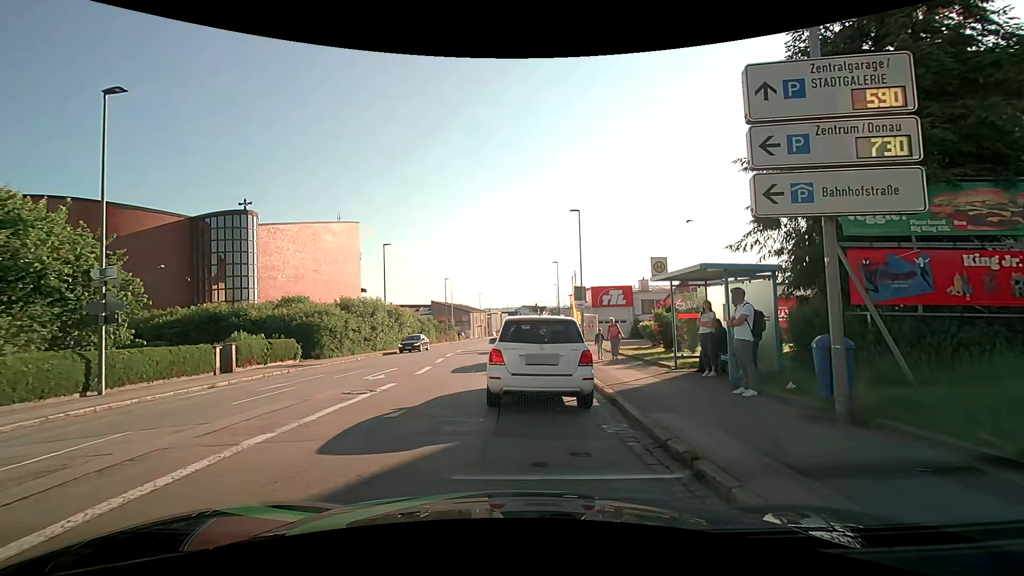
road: tertiary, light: Day
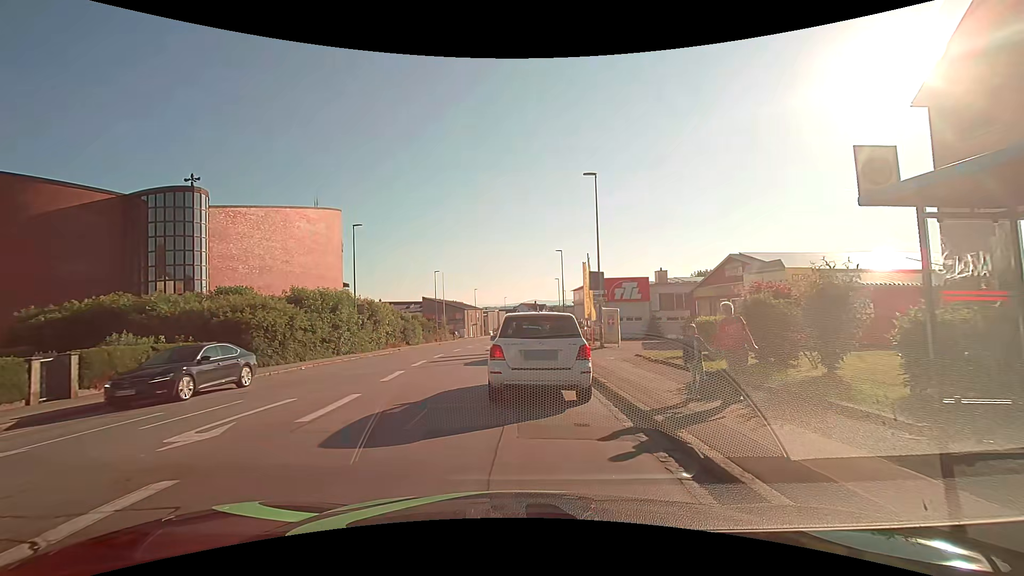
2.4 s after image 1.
(-0.1, +8.7) m; -2°
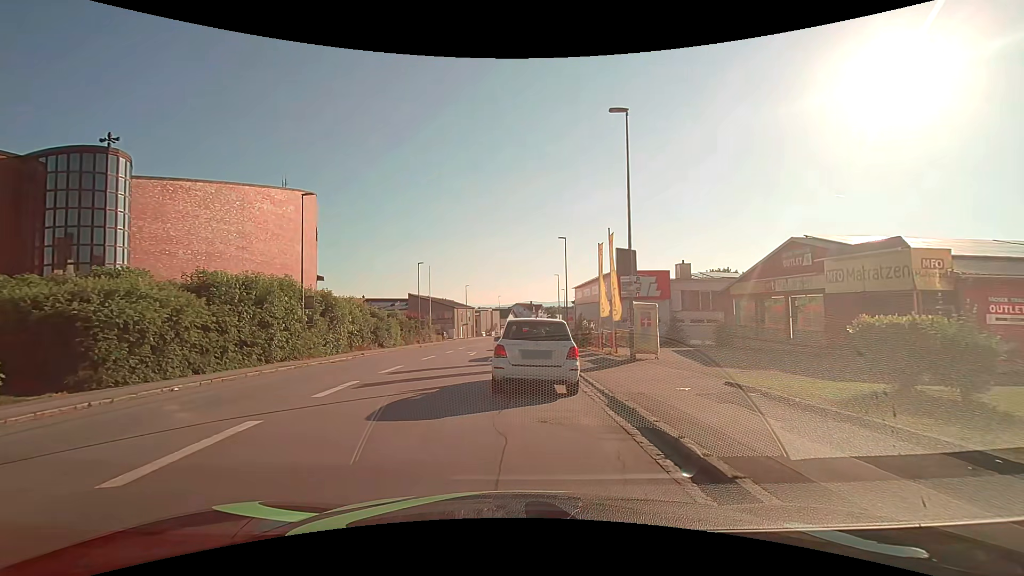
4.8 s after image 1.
(+0.2, +9.0) m; 0°
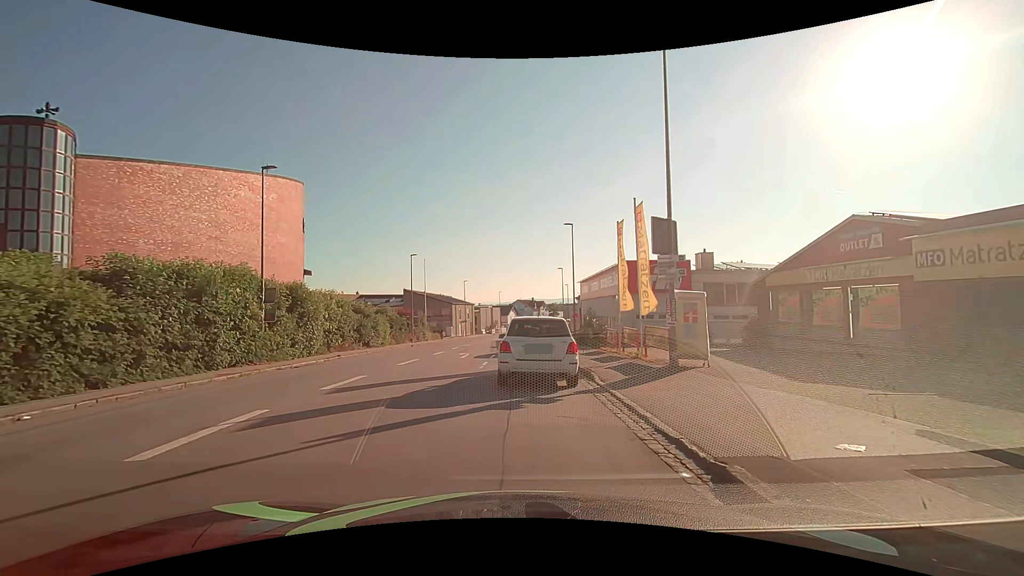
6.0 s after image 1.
(+0.1, +5.1) m; +1°
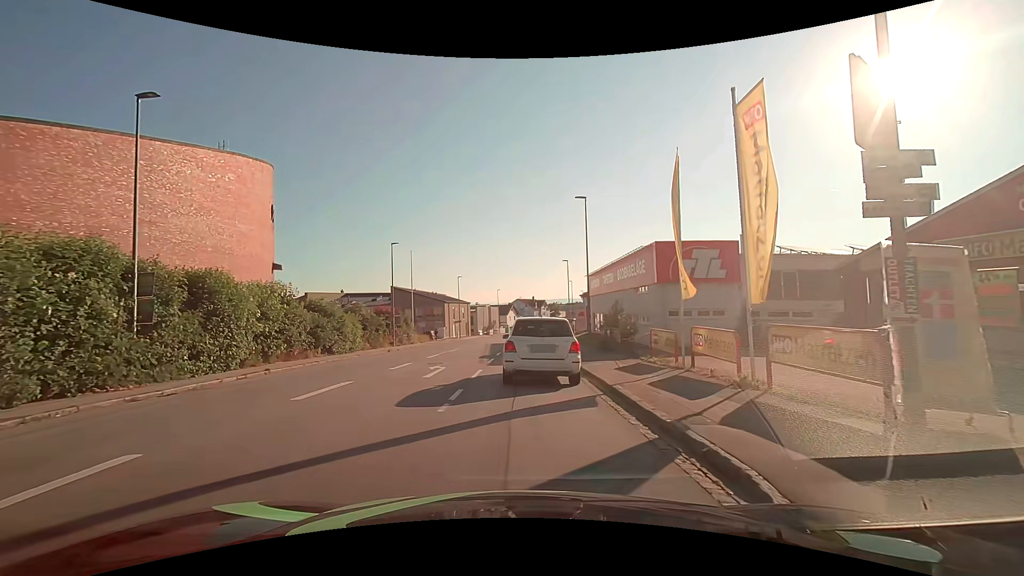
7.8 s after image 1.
(0.0, +8.9) m; +1°
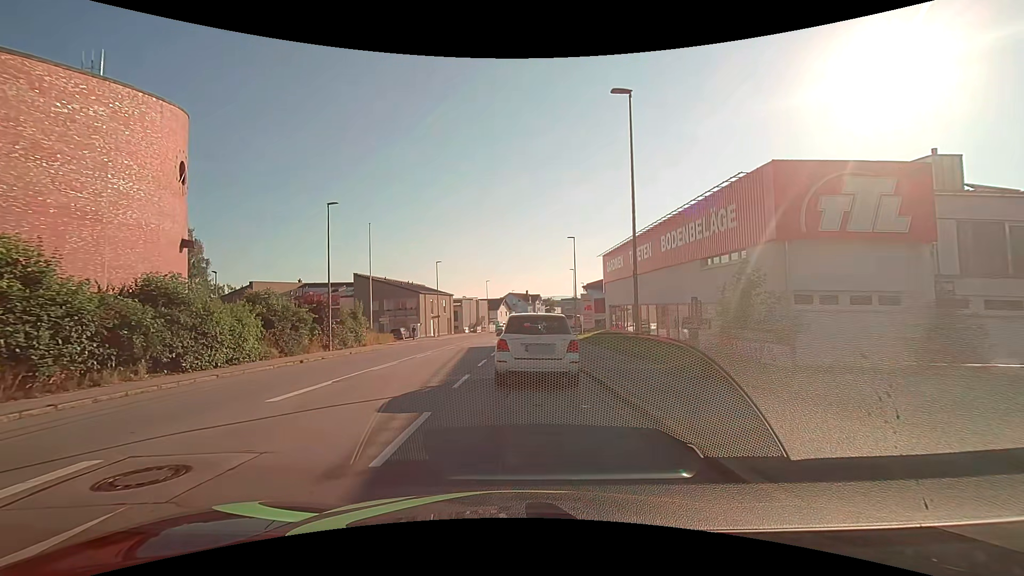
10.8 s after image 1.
(-0.1, +15.0) m; 0°
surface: asphalt
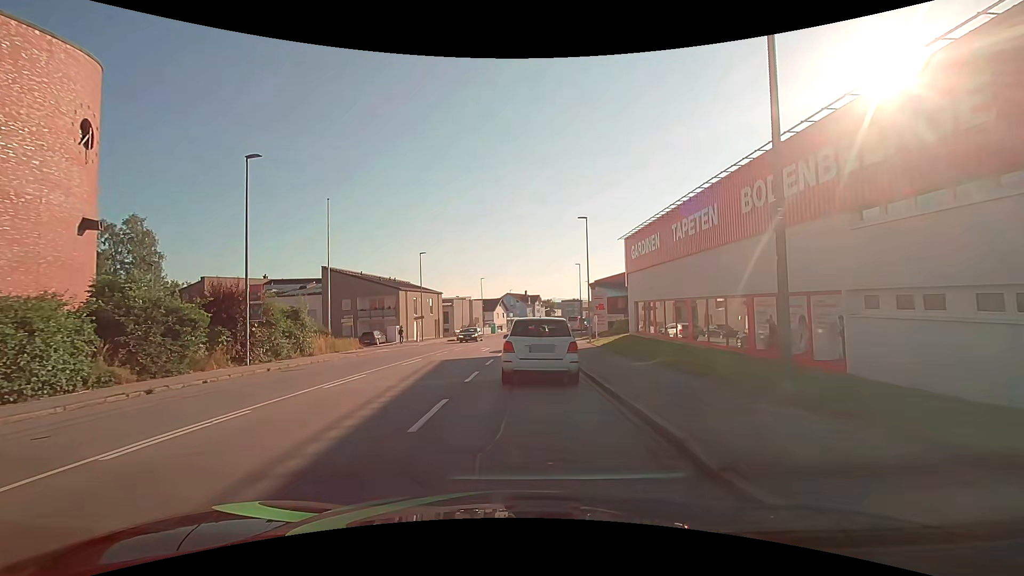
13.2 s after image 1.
(+0.1, +10.3) m; 0°
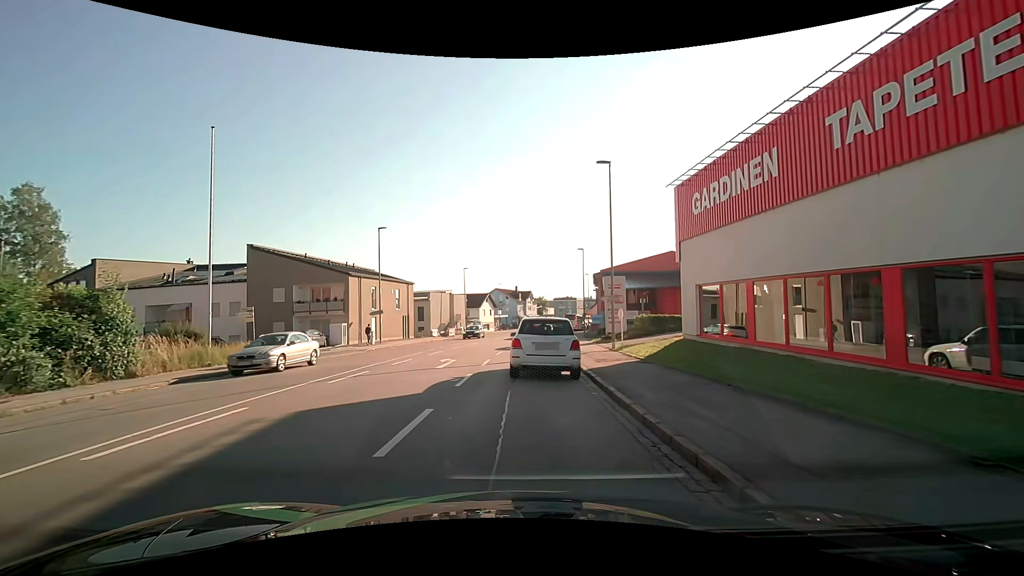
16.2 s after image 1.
(+0.2, +13.7) m; +2°
